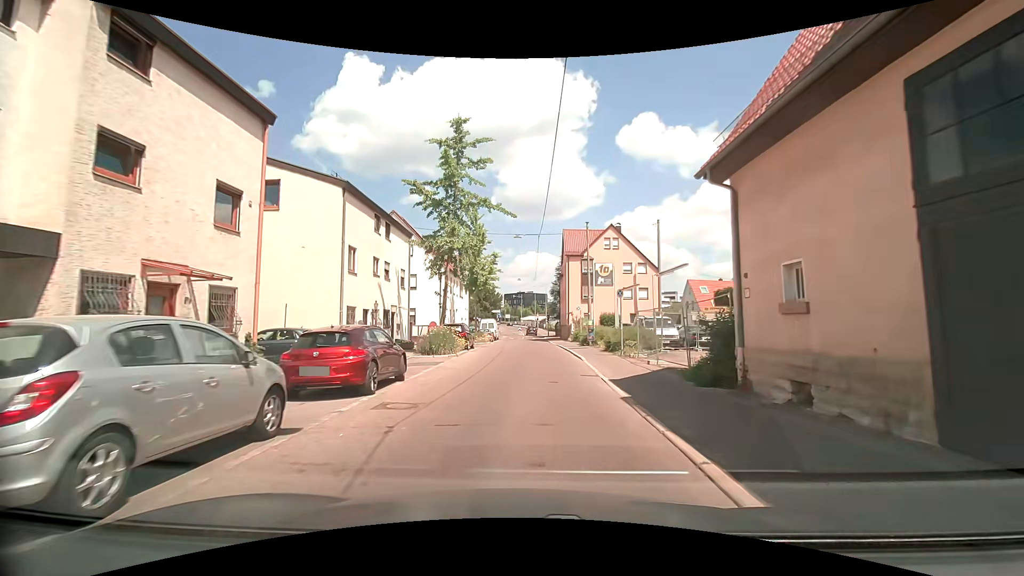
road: tertiary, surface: asphalt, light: Day
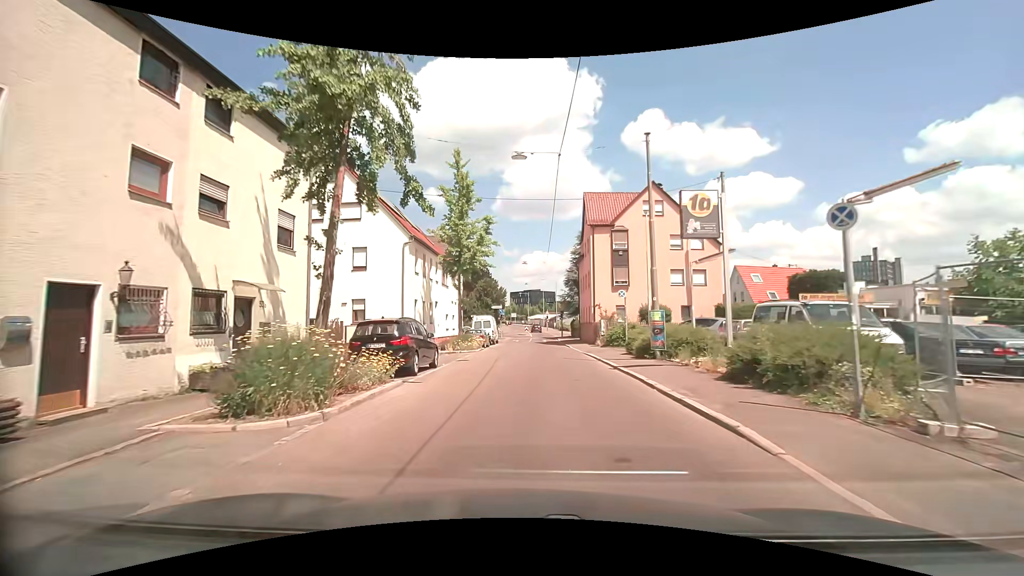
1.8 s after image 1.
(0.0, +15.7) m; 0°
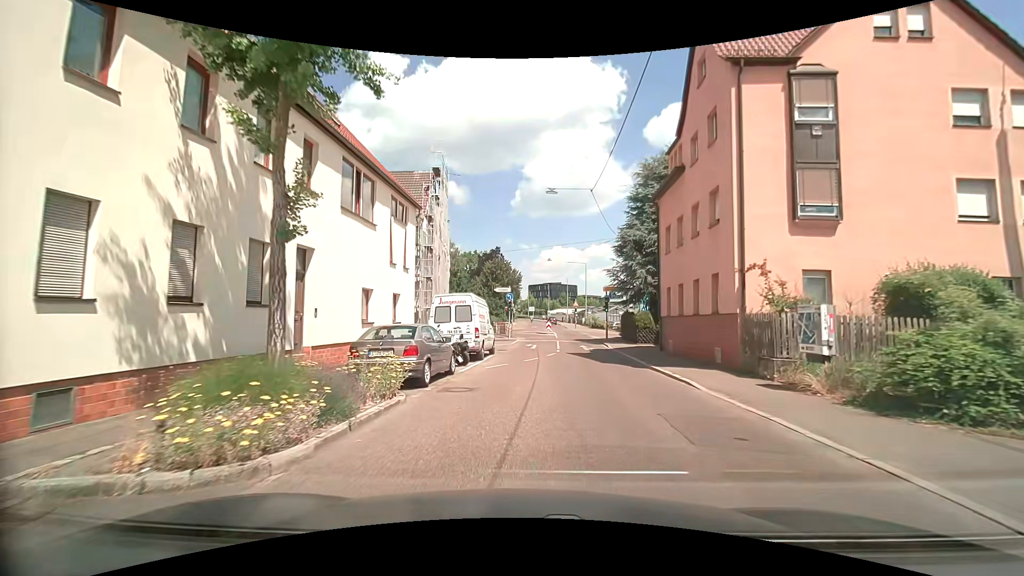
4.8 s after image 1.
(-0.5, +24.3) m; -2°
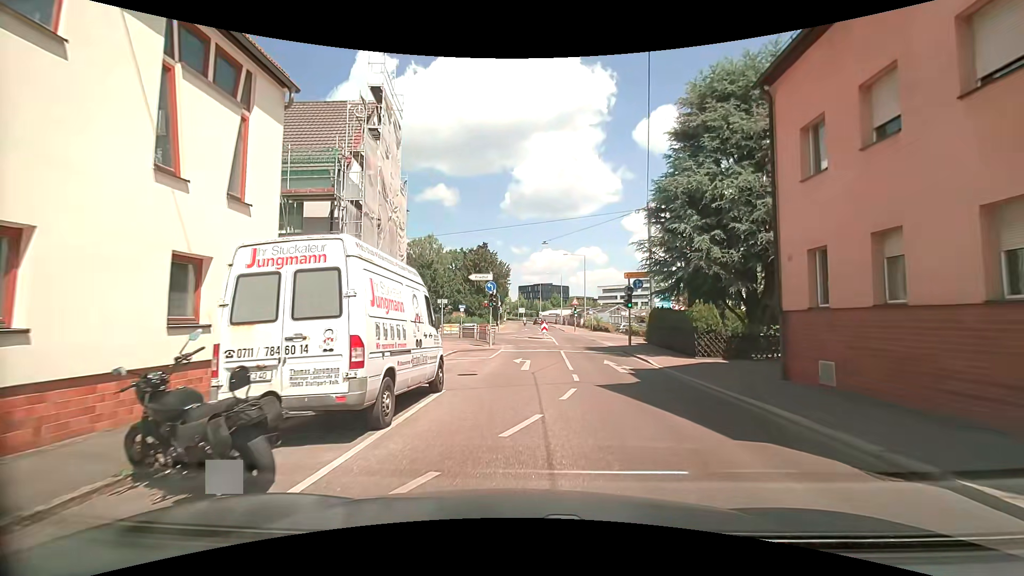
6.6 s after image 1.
(0.0, +12.3) m; +1°
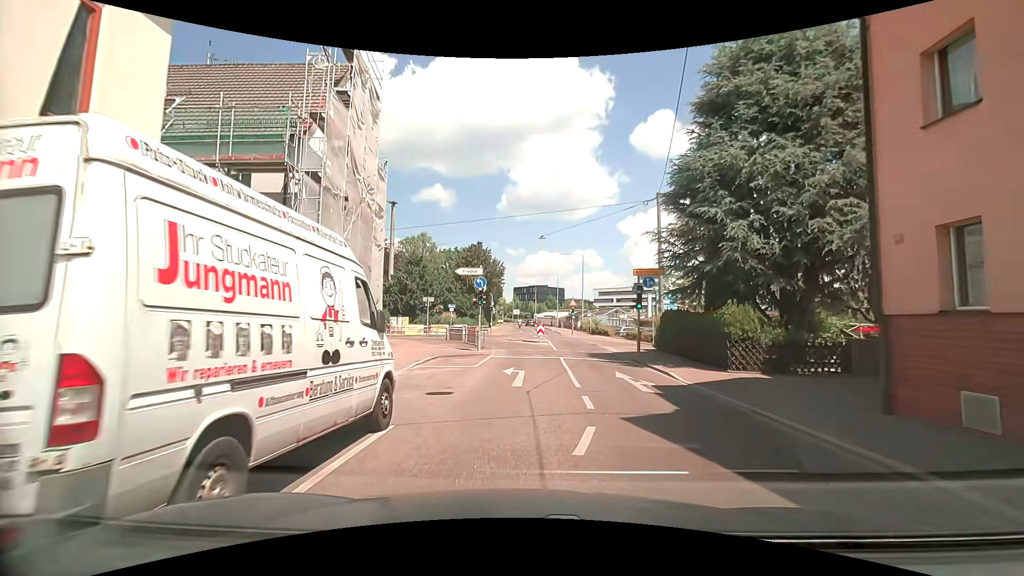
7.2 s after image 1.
(0.0, +3.6) m; -1°
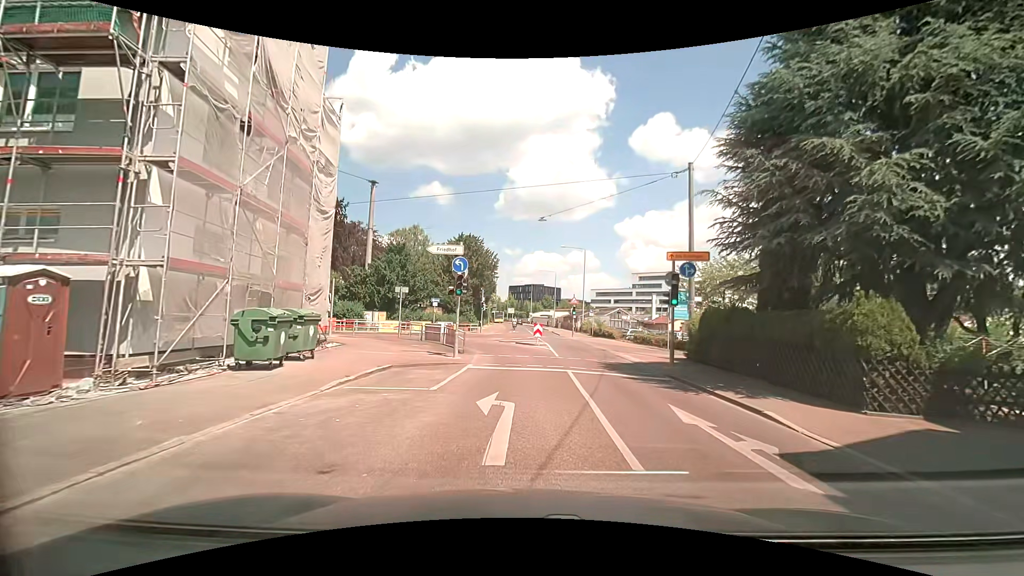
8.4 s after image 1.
(+0.2, +6.5) m; +2°
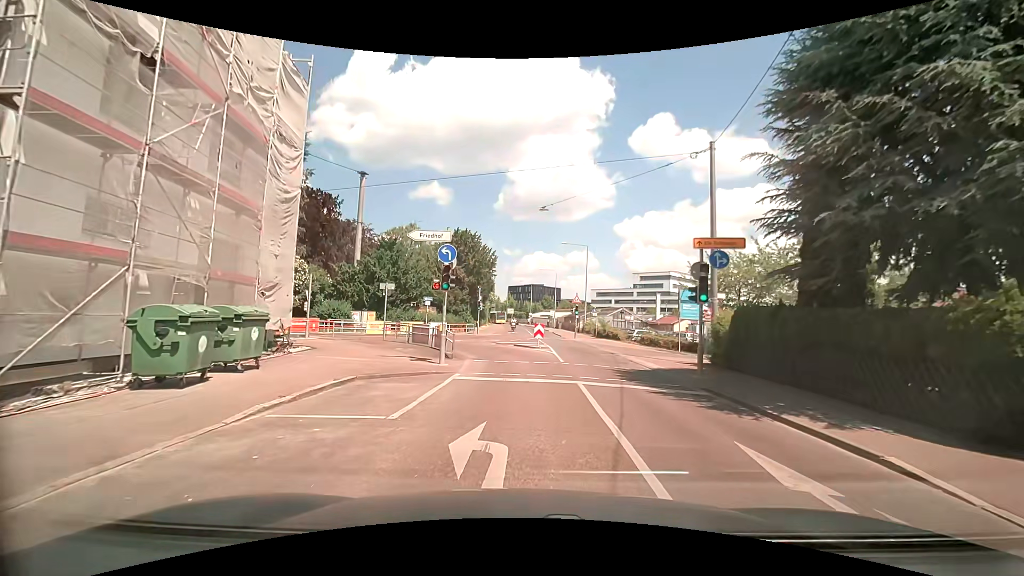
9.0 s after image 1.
(0.0, +3.0) m; 0°
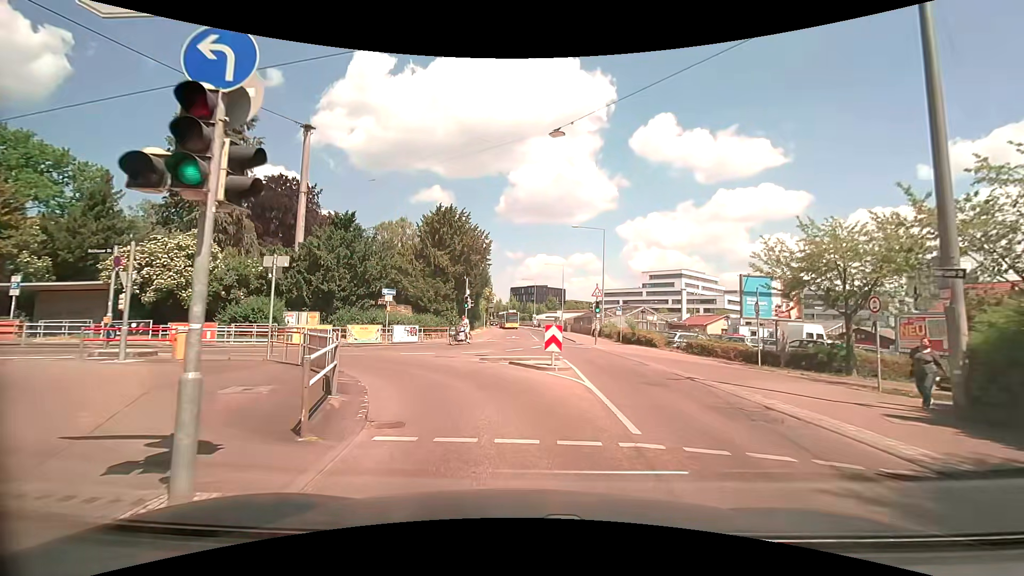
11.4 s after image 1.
(0.0, +11.9) m; 0°
